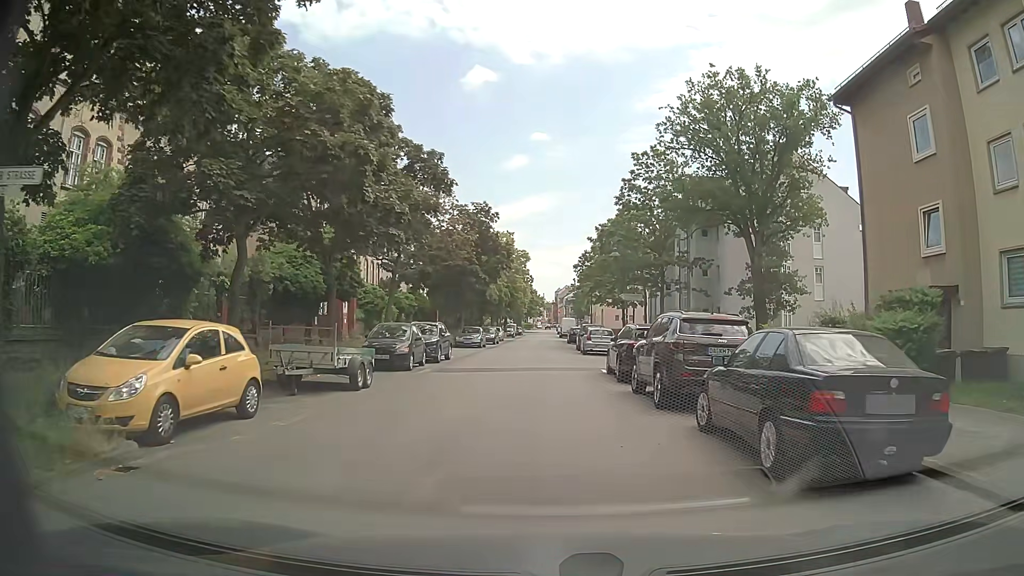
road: residential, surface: asphalt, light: Day
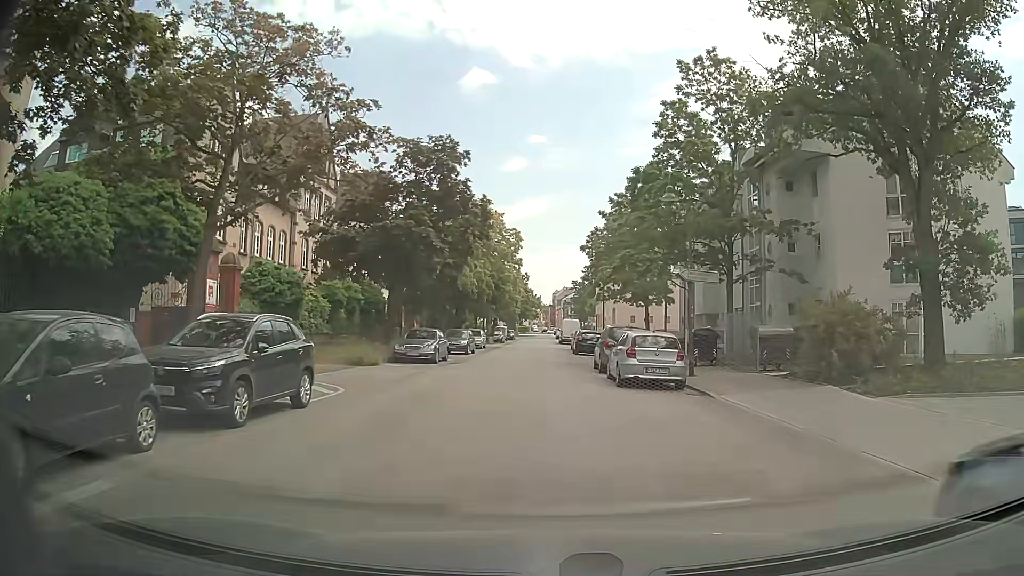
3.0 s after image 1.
(+0.2, +17.6) m; 0°
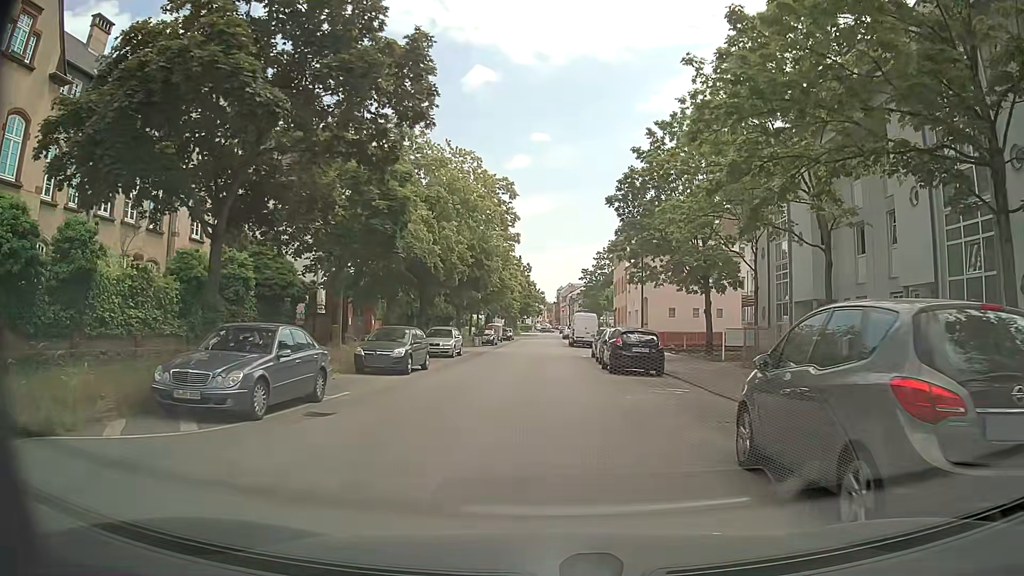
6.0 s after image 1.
(+0.1, +18.2) m; 0°
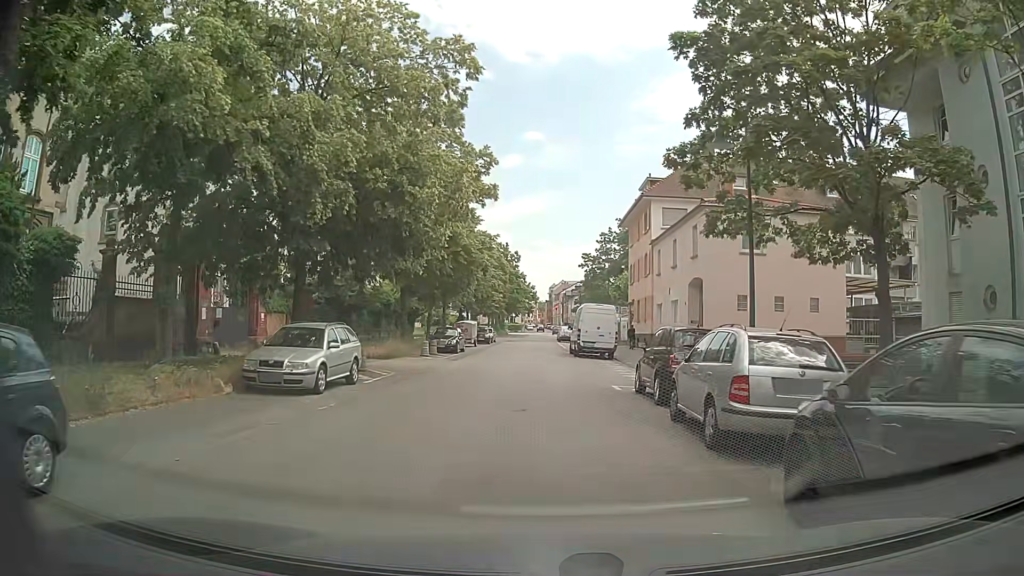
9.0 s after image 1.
(+0.3, +18.7) m; 0°
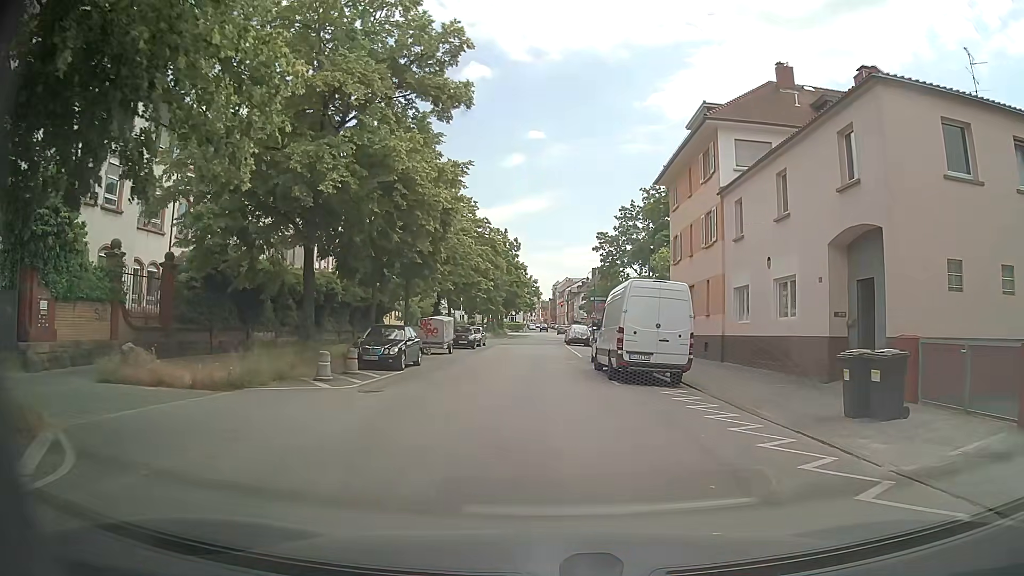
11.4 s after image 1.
(+0.2, +15.9) m; +1°
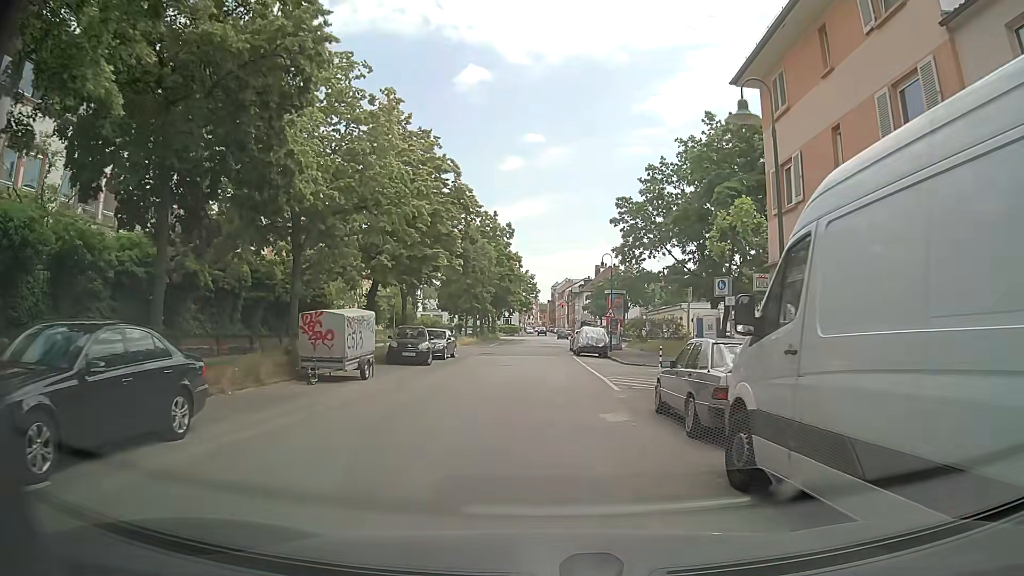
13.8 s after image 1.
(0.0, +16.8) m; 0°
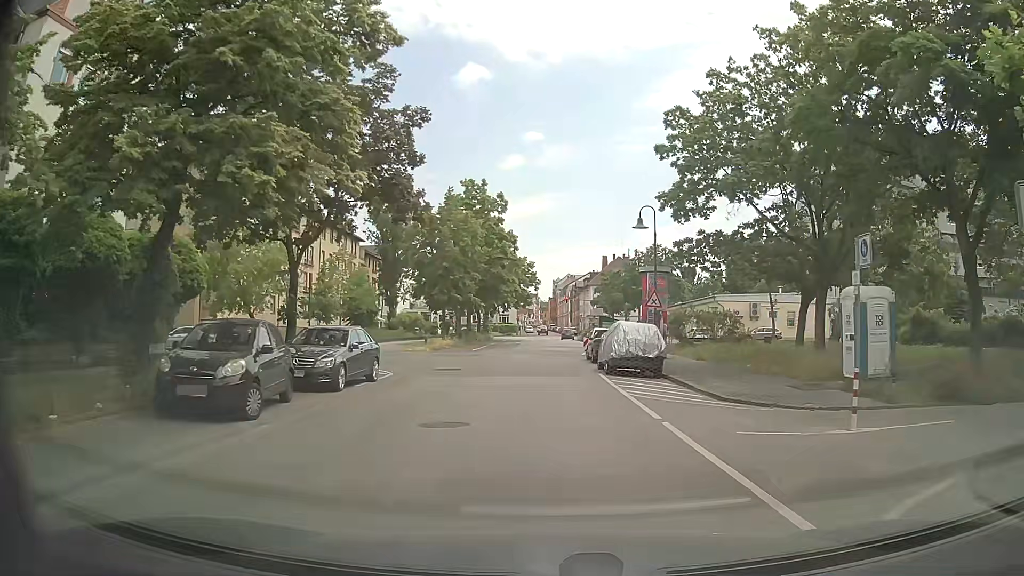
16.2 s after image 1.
(0.0, +16.8) m; 0°
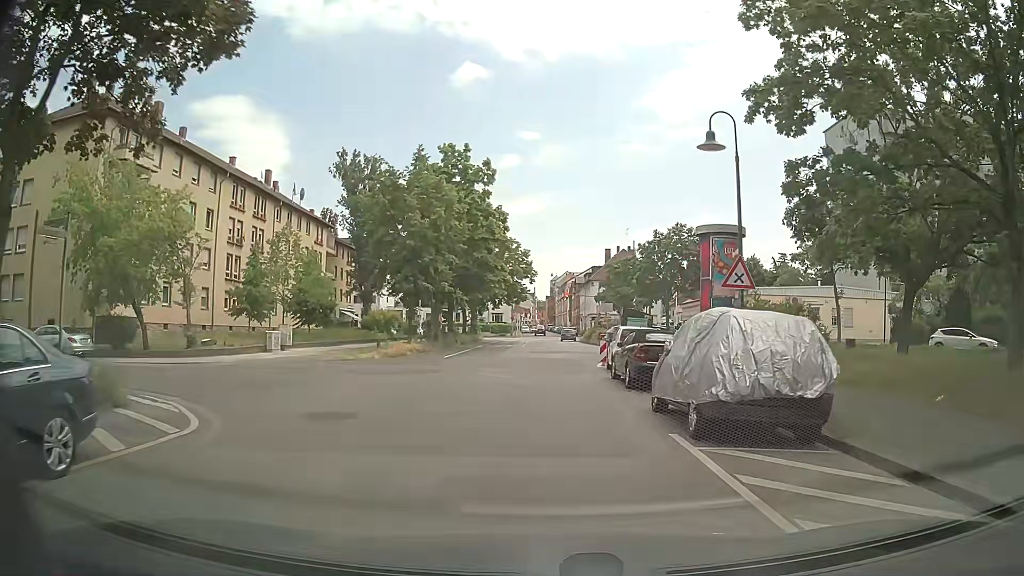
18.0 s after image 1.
(+0.1, +12.4) m; -1°
(0, +10) (0, +20) (+1, +30) (+3, +40) (+4, +50) (+4, +60) (+4, +70) (+4, +80) (+5, +90) (+5, +100) m
